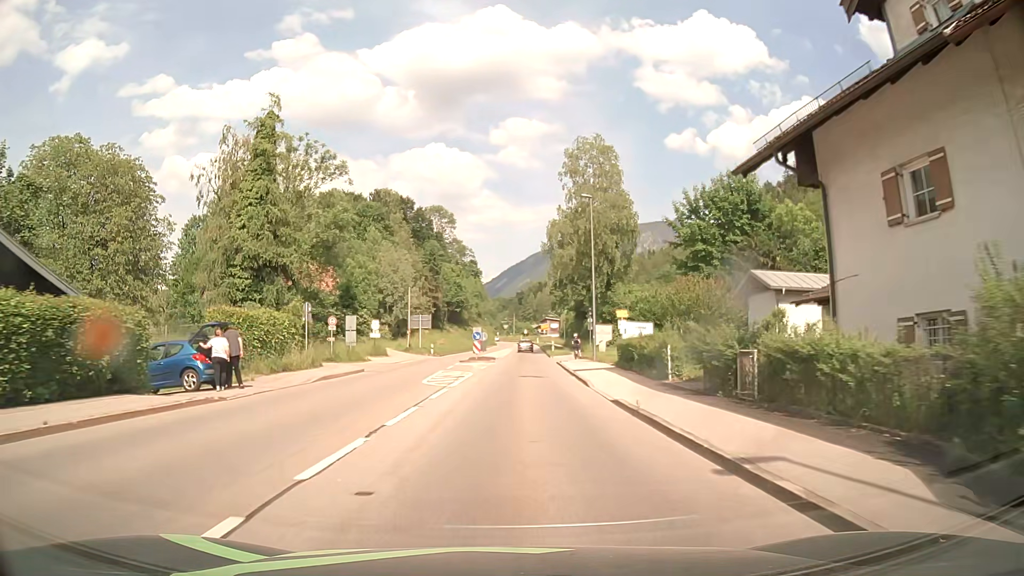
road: primary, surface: asphalt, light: Day
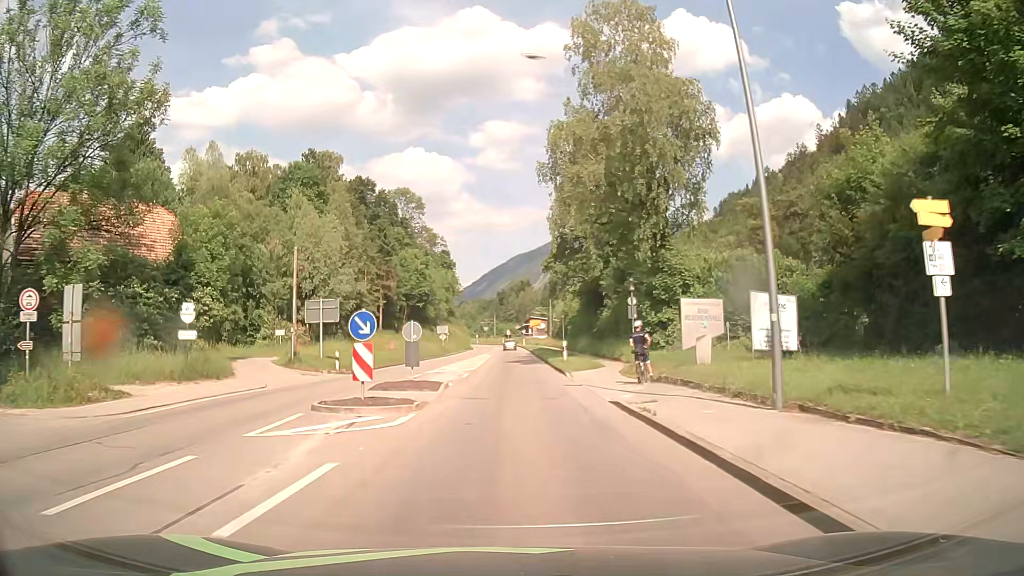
(+0.7, +29.9) m; +2°
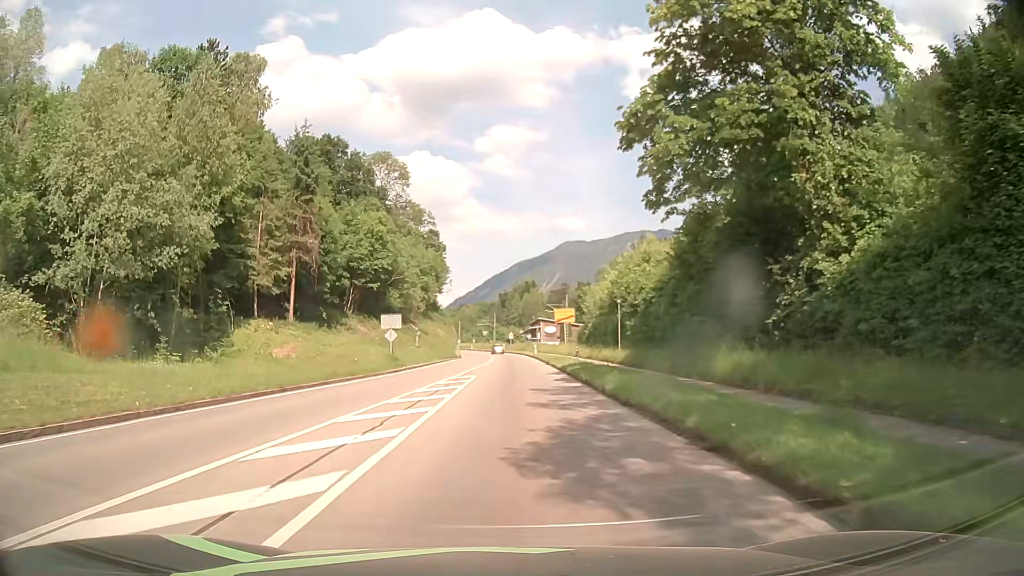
(-0.2, +37.2) m; -1°
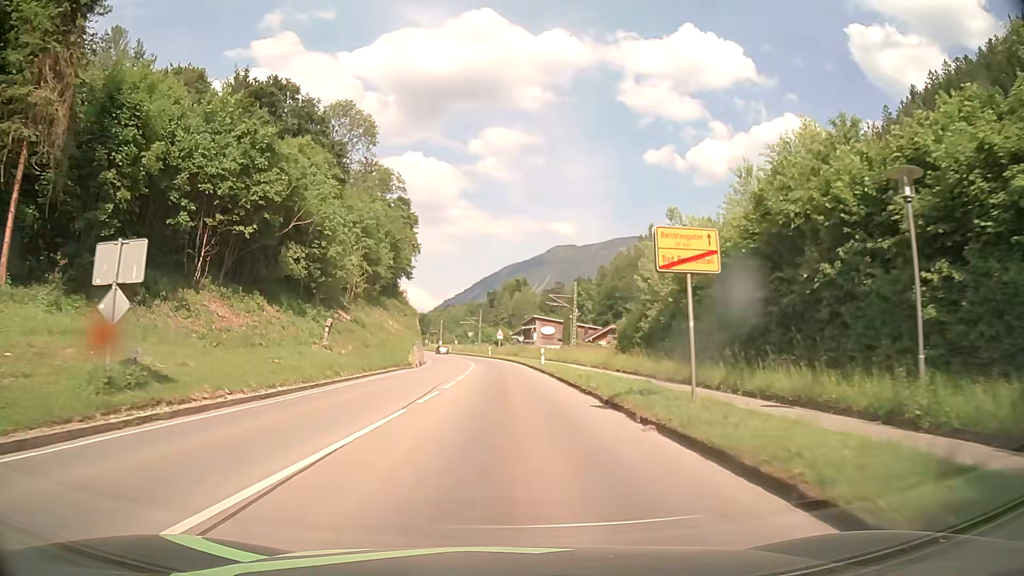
(+0.4, +31.2) m; +1°
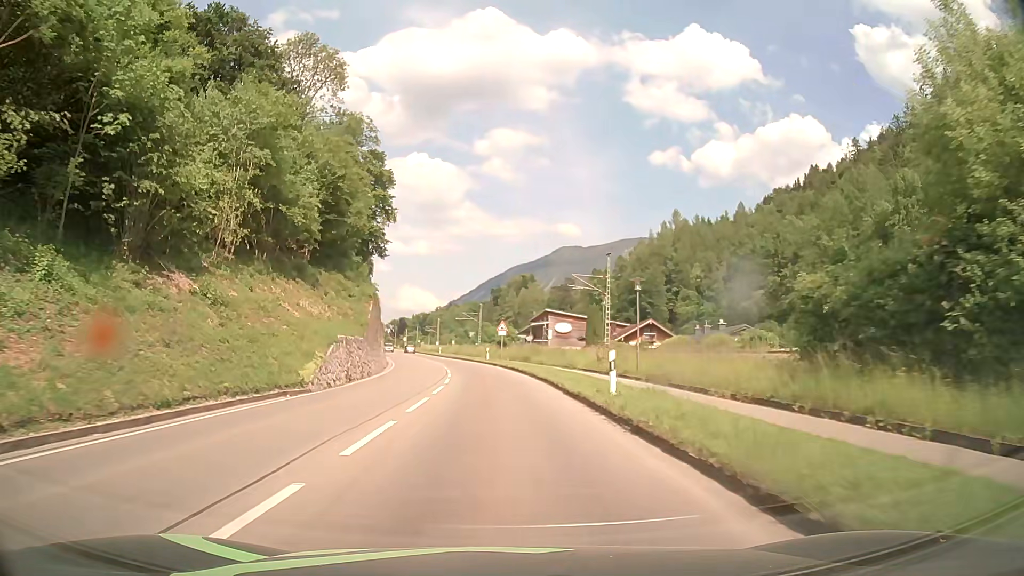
(+0.1, +26.8) m; 0°
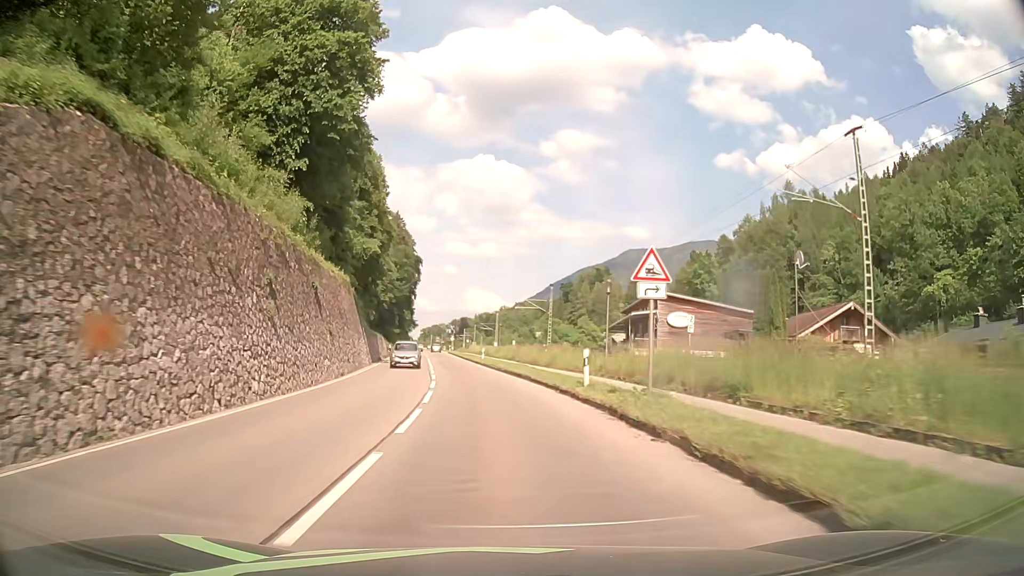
(-1.6, +40.4) m; -5°
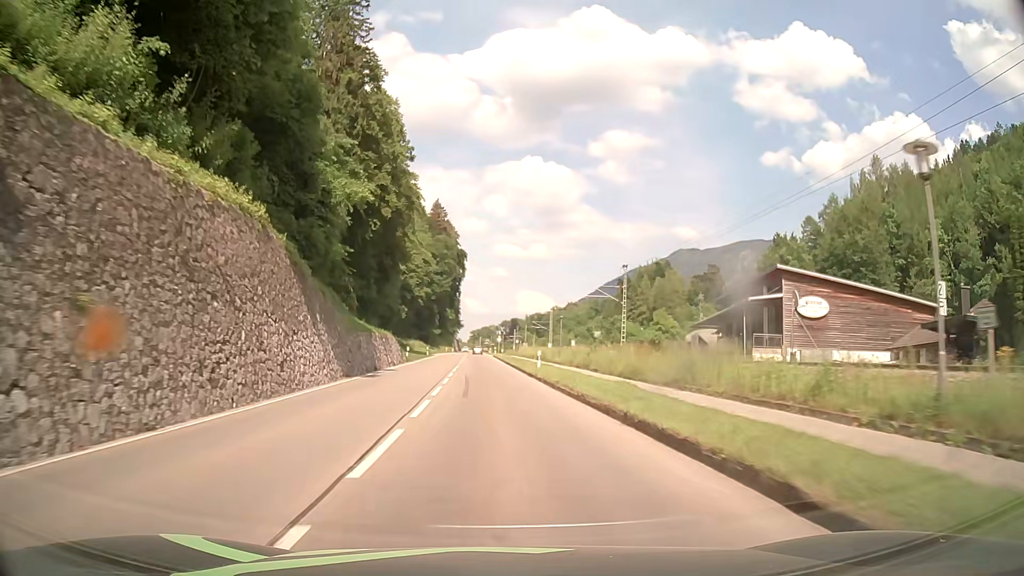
(-0.9, +21.9) m; -4°
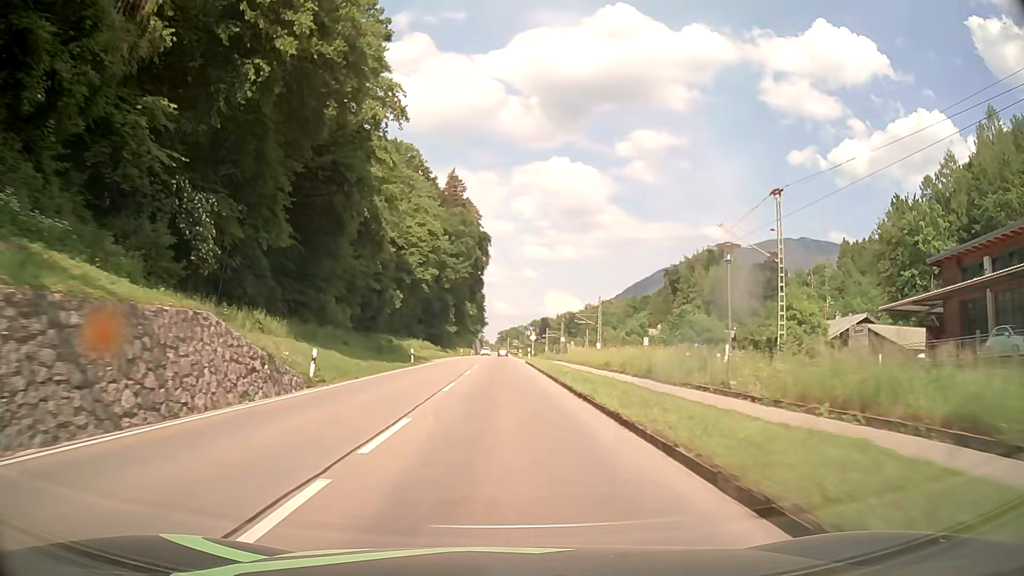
(-1.1, +34.9) m; -3°
(0, +10) (0, +20) (0, +30) (0, +40) (0, +50) (0, +60) (0, +70) (0, +80) (0, +90) (-1, +100) m
